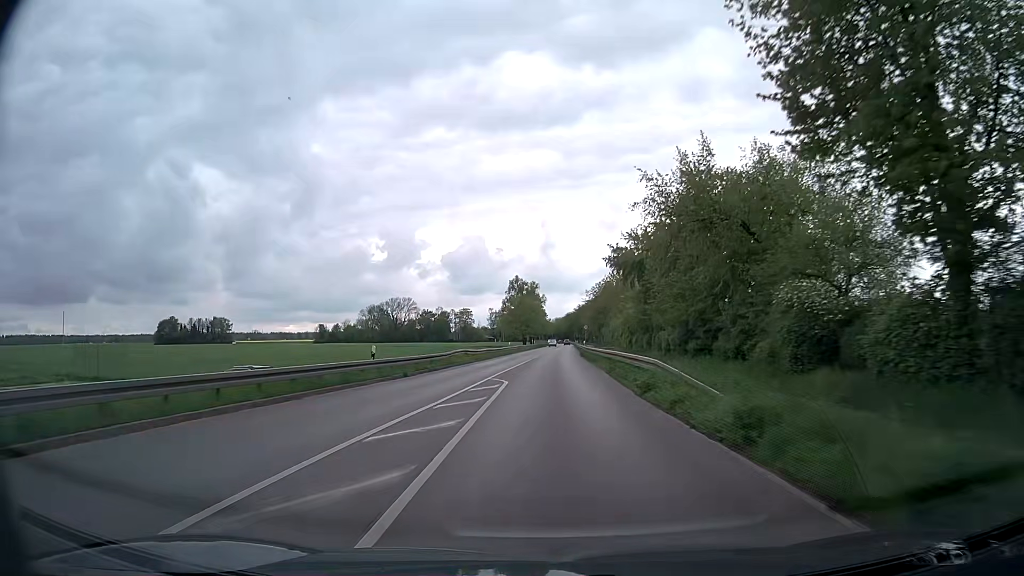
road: secondary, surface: asphalt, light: Day
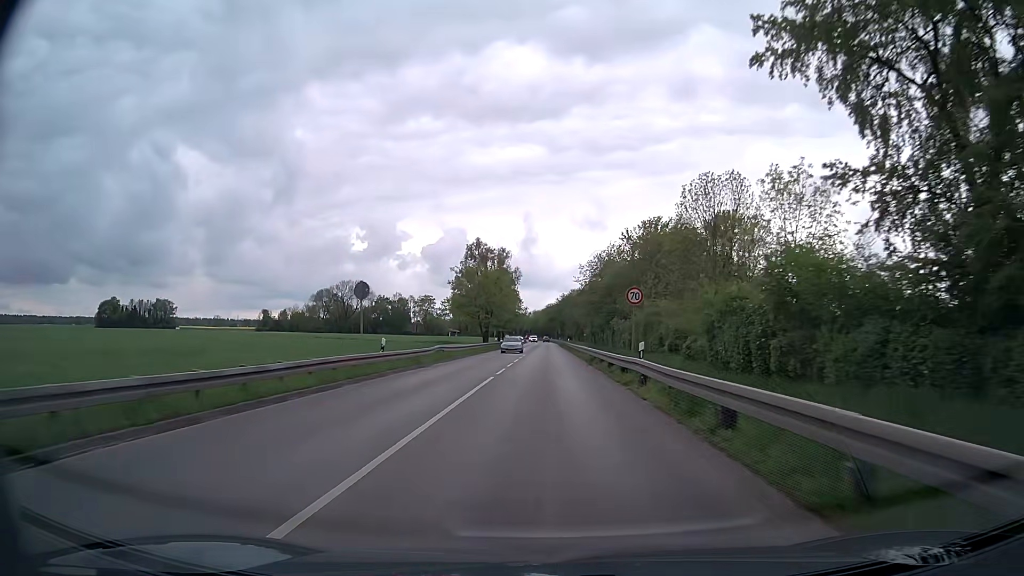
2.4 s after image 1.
(+0.9, +52.1) m; +2°
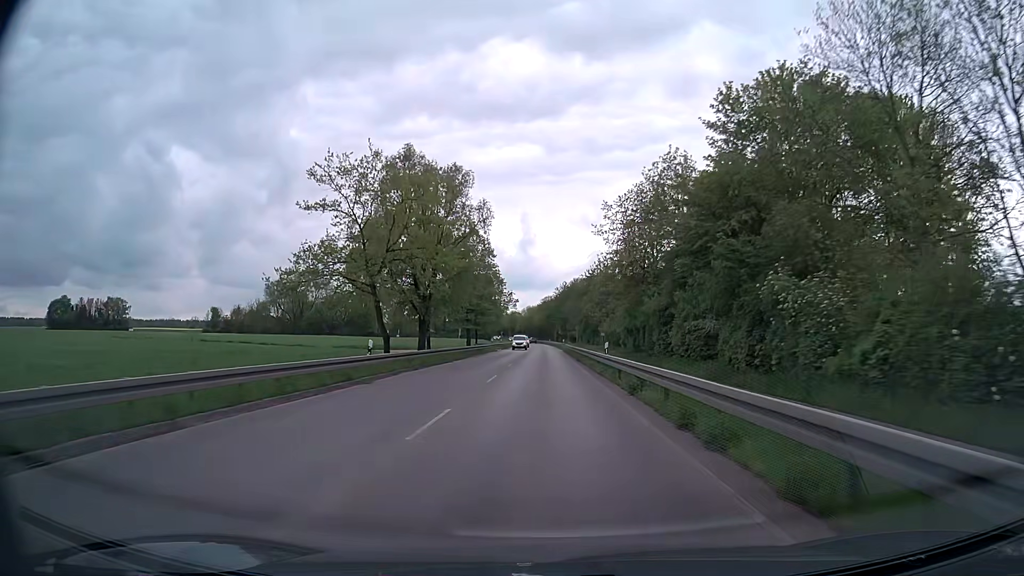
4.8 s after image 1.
(+0.2, +52.3) m; 0°
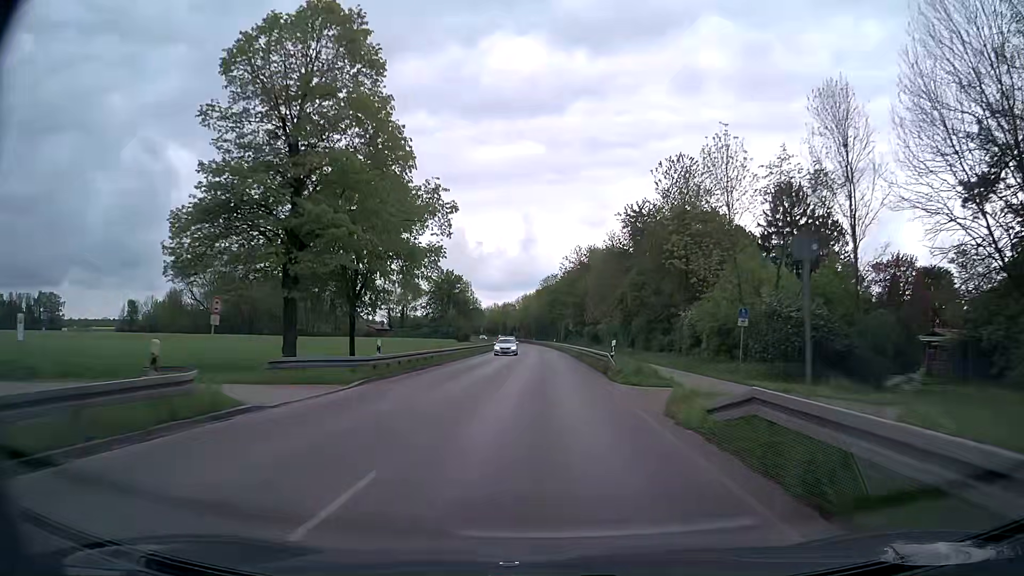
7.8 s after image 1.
(-0.1, +65.9) m; 0°
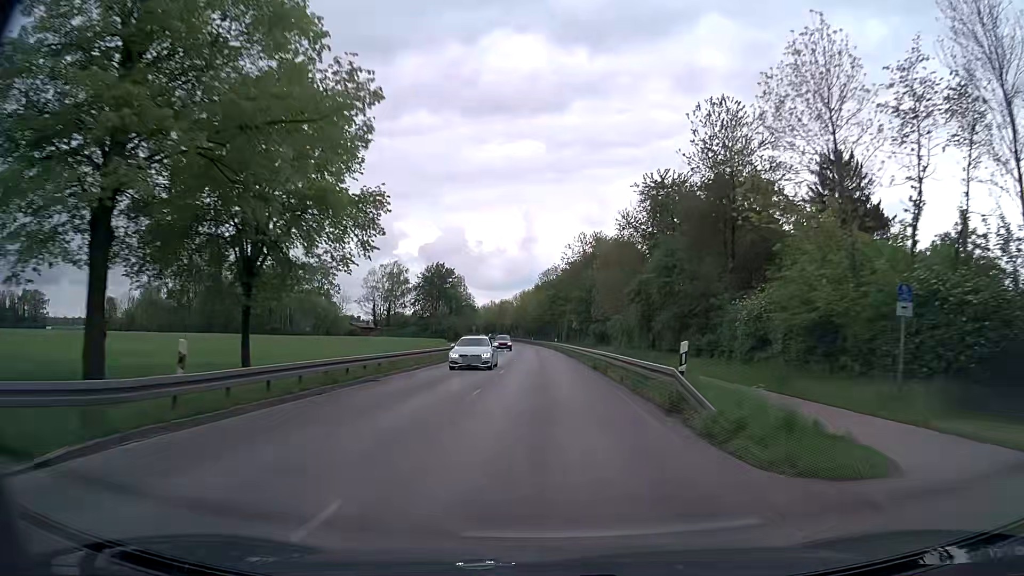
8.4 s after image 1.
(0.0, +13.2) m; 0°
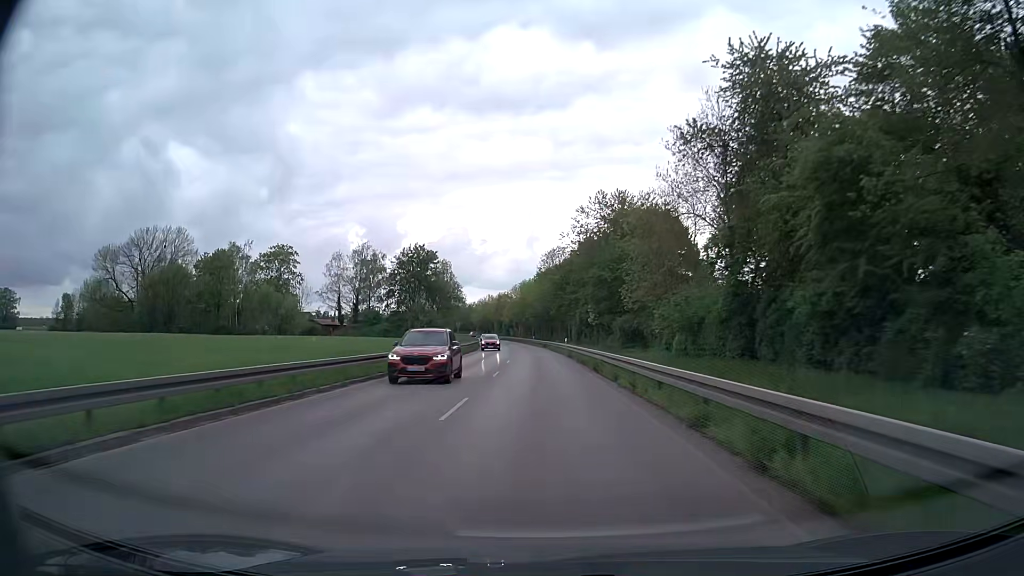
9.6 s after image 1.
(0.0, +26.4) m; 0°
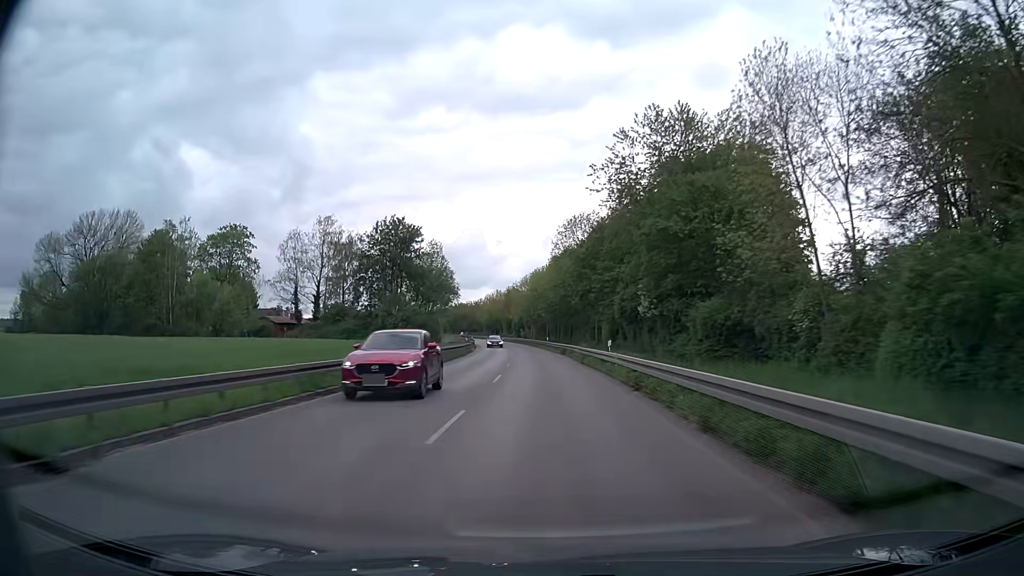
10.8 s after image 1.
(-0.4, +26.4) m; -1°
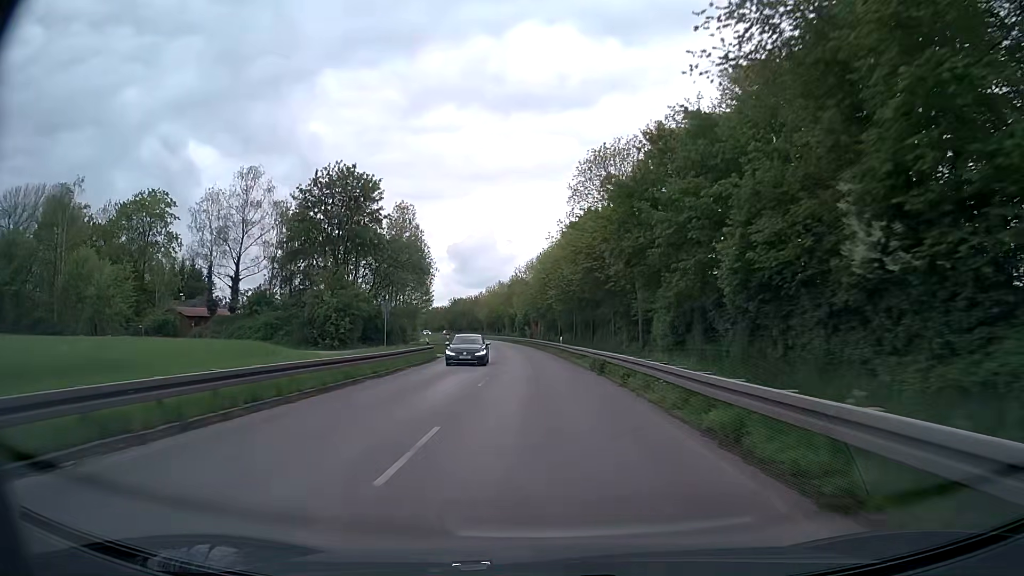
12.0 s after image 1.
(-0.2, +26.3) m; -1°
